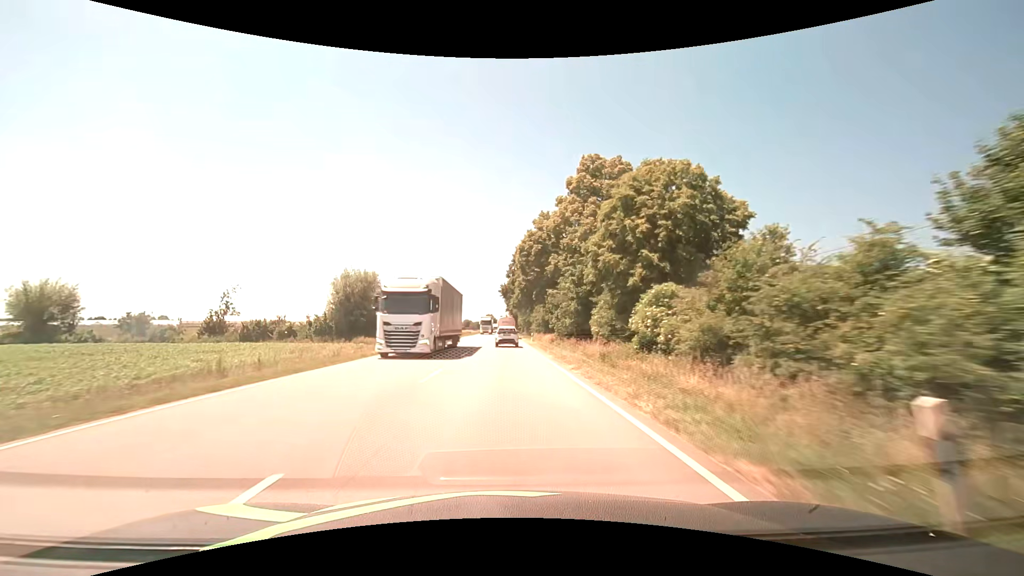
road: primary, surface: asphalt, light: Day
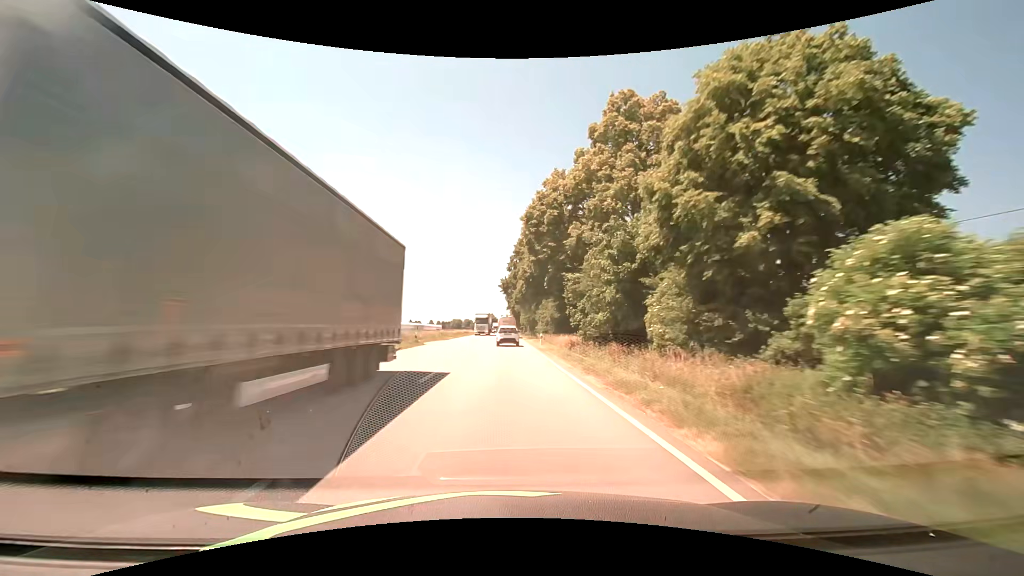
(0.0, +12.3) m; 0°
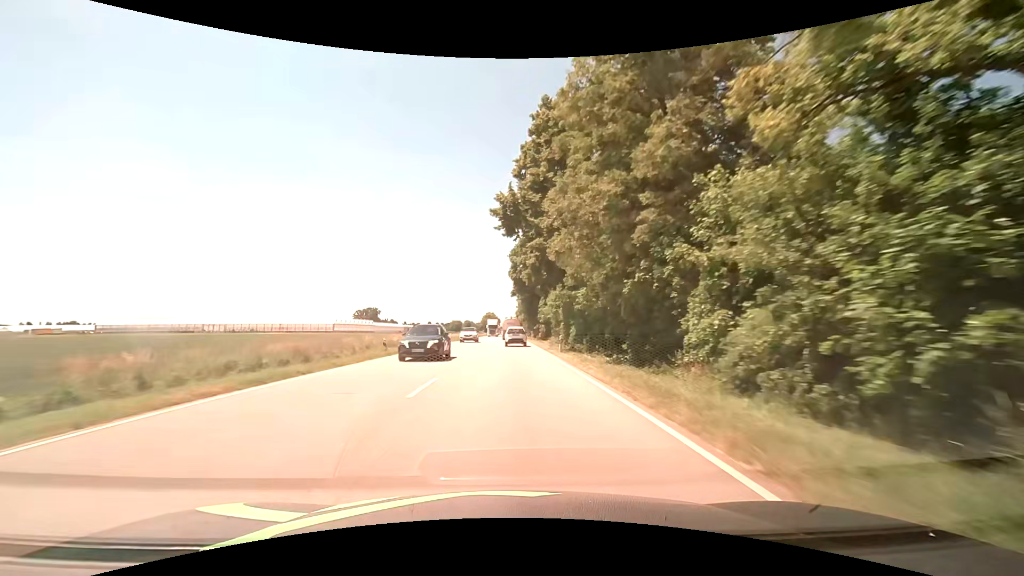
(-0.3, +62.3) m; 0°
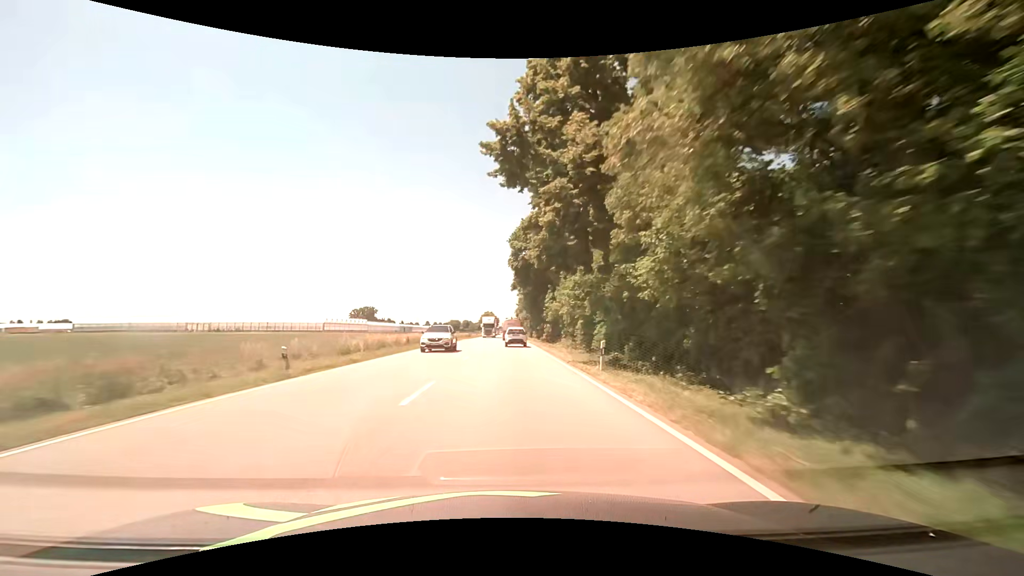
(0.0, +12.6) m; 0°
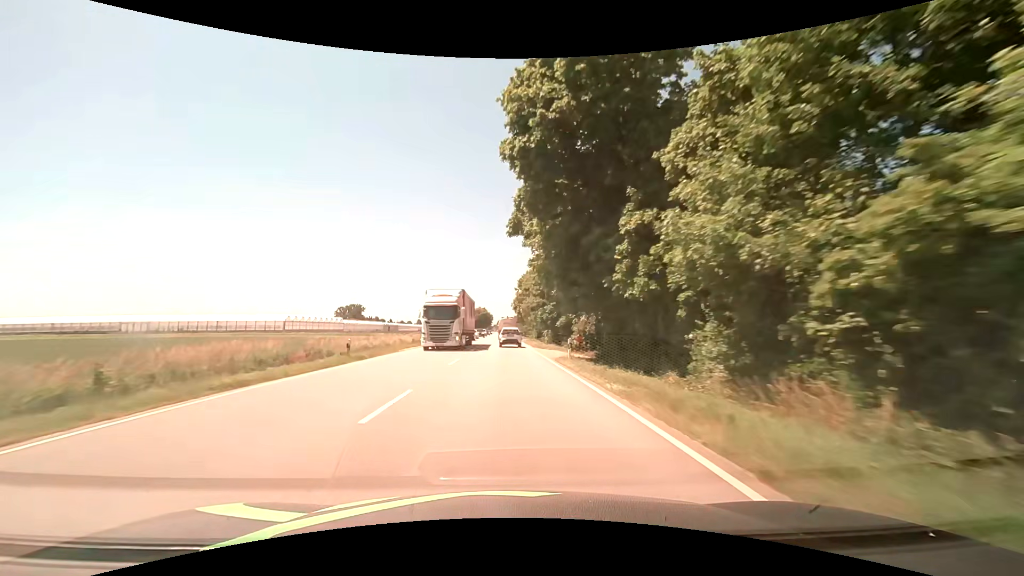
(+0.3, +37.9) m; +1°
